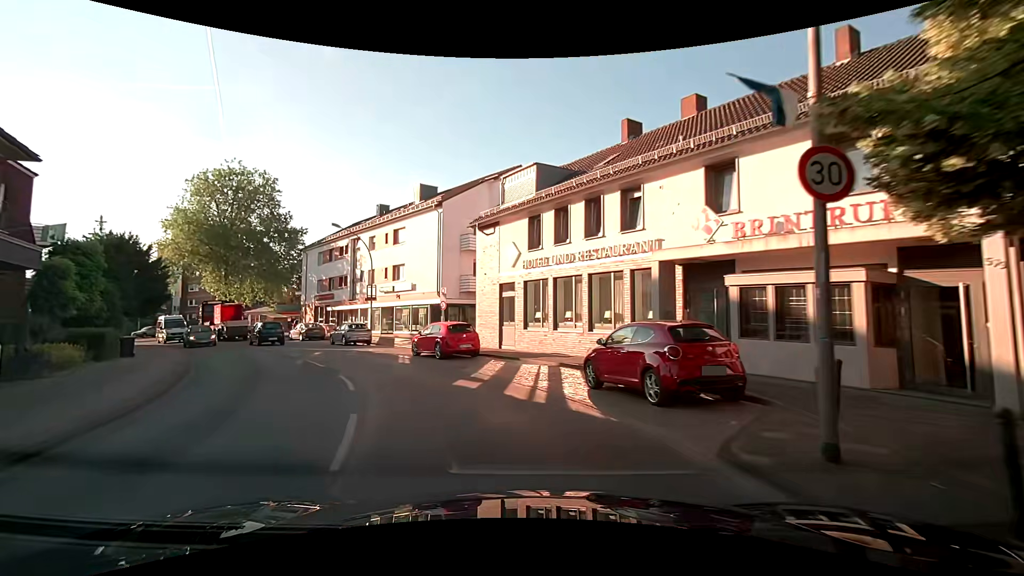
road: secondary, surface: asphalt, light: Day
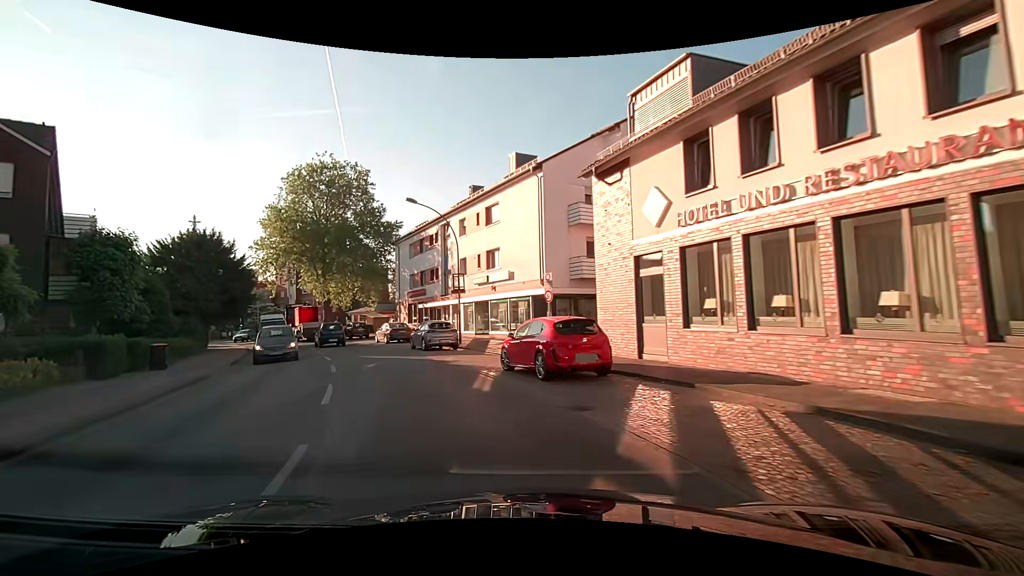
(-0.7, +8.5) m; -11°
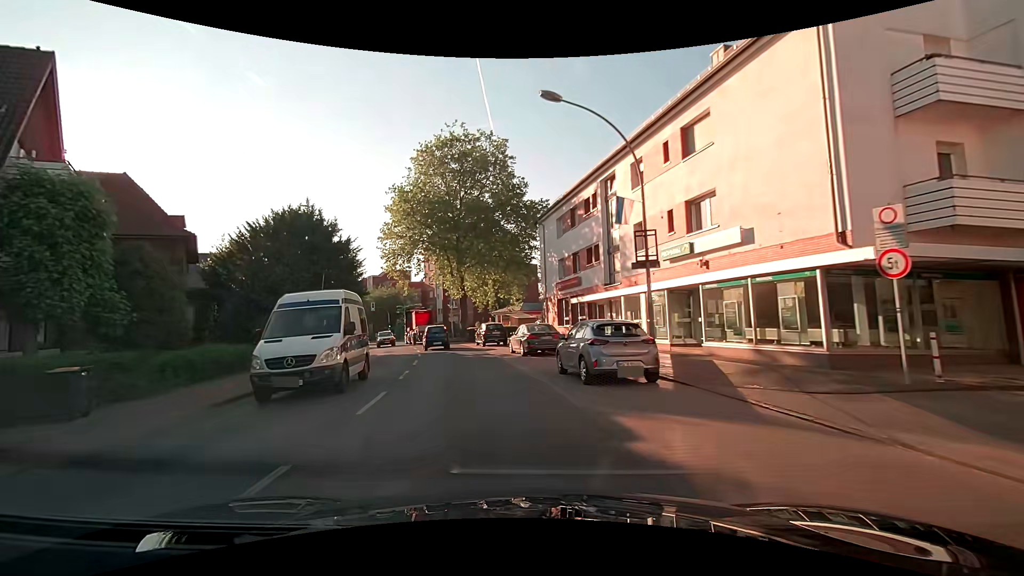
(-2.4, +13.1) m; -17°
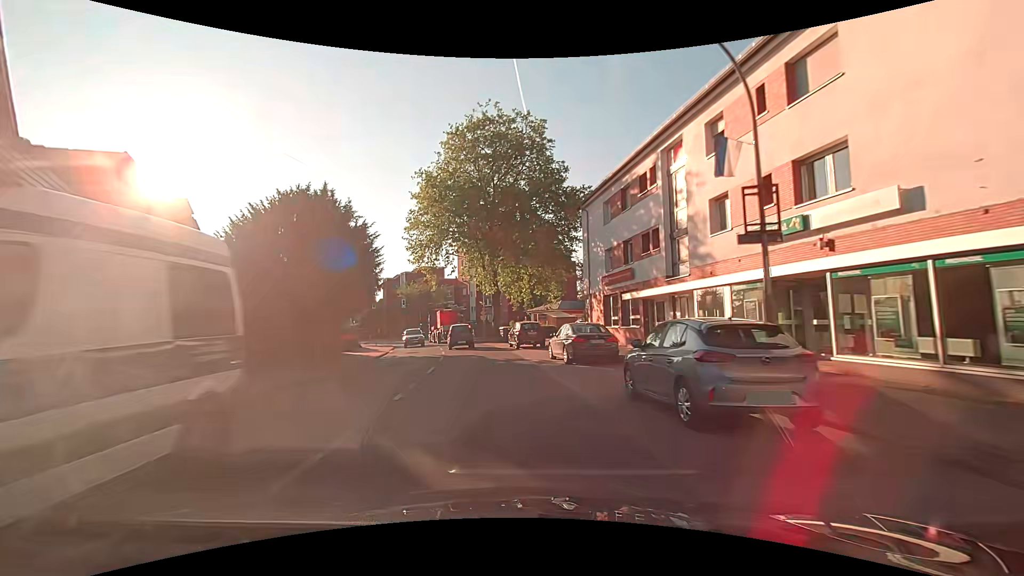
(-0.3, +4.6) m; -6°
